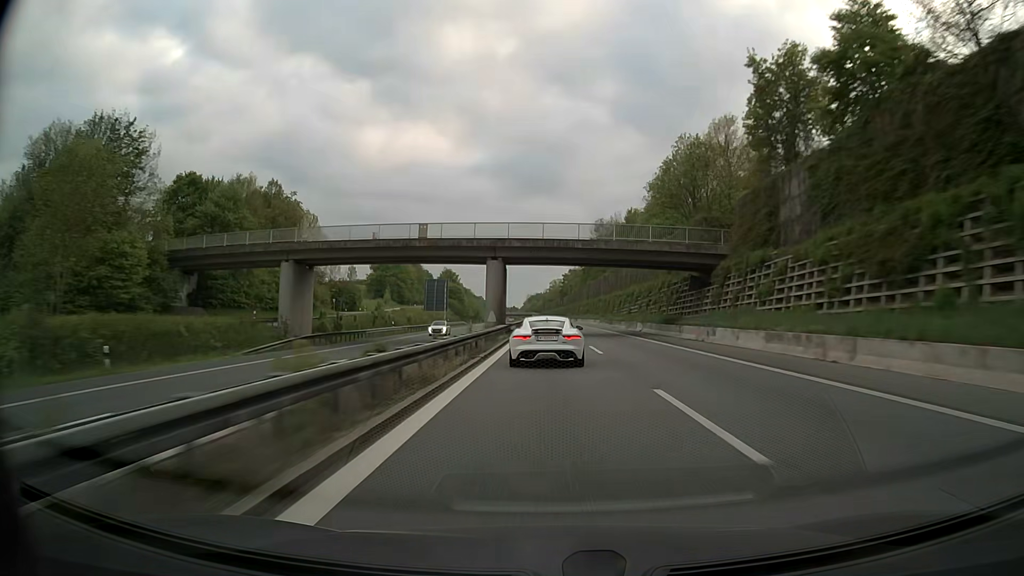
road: motorway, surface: asphalt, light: Day
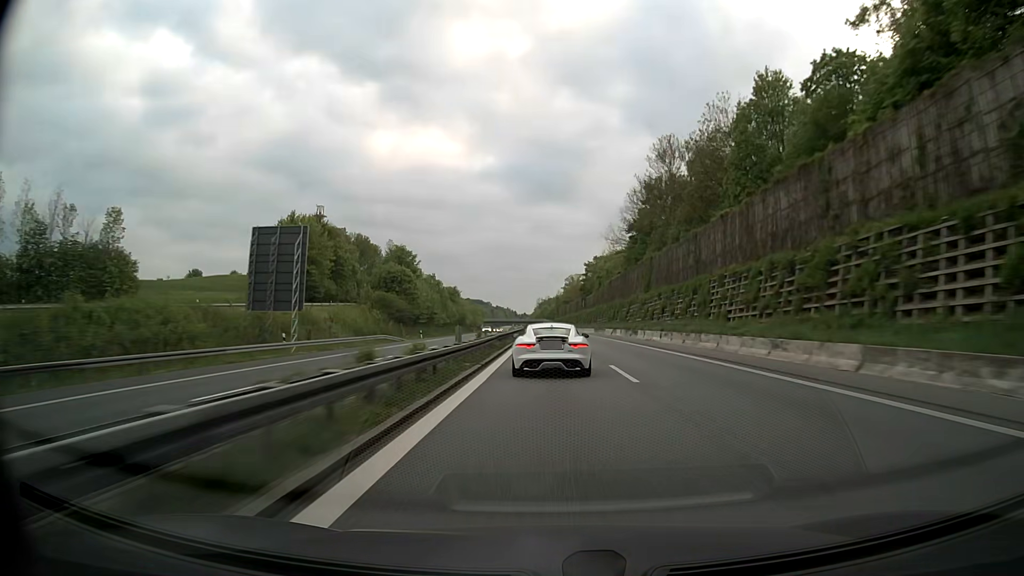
(-0.8, +80.6) m; -1°
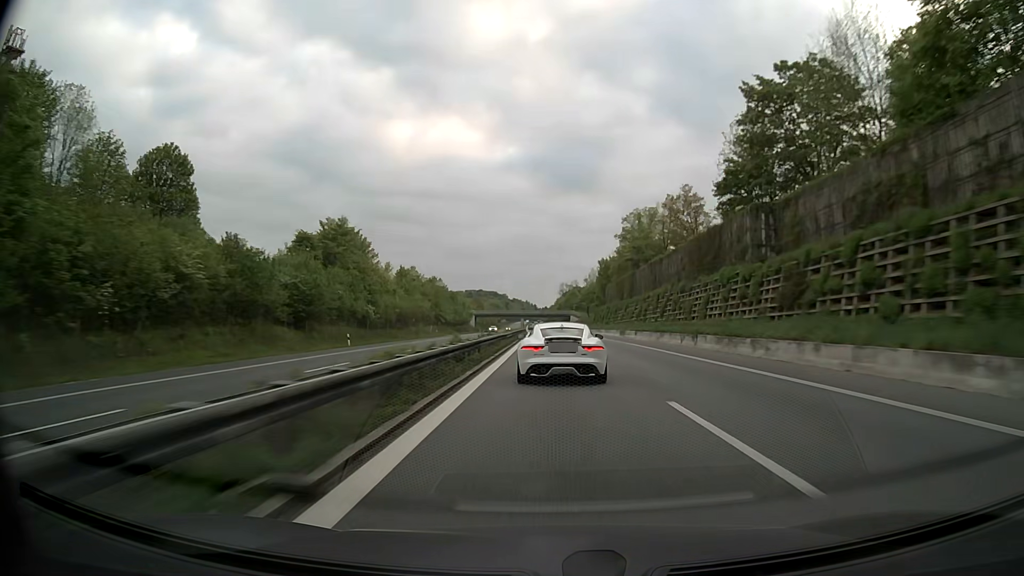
(-2.3, +135.2) m; -2°
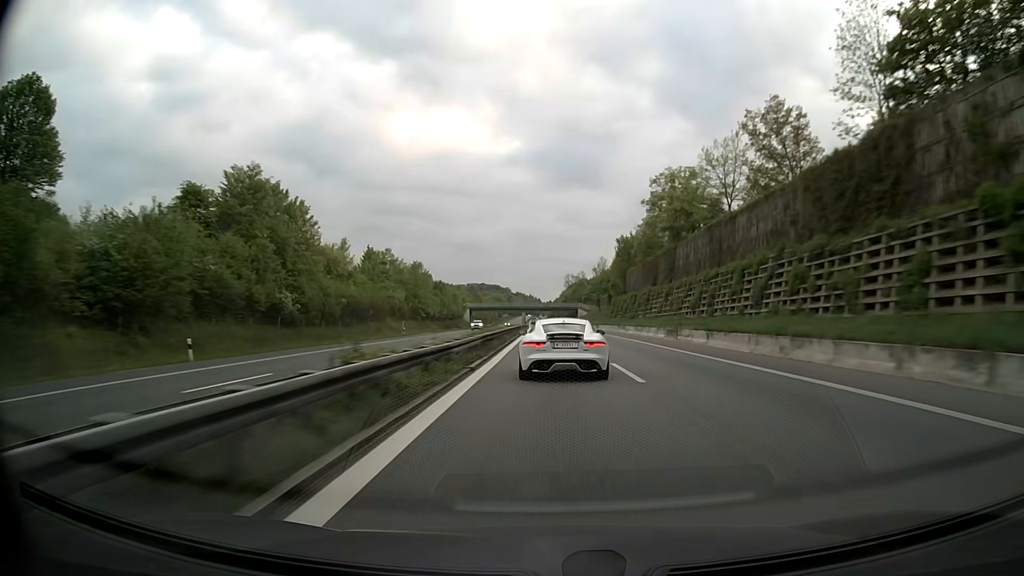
(-0.1, +26.9) m; 0°
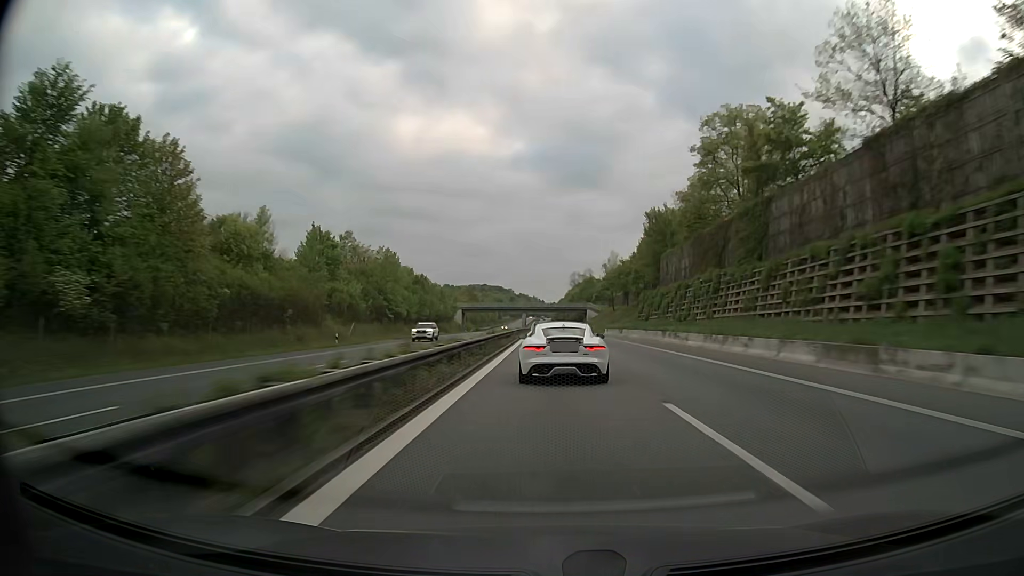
(-0.1, +27.0) m; 0°
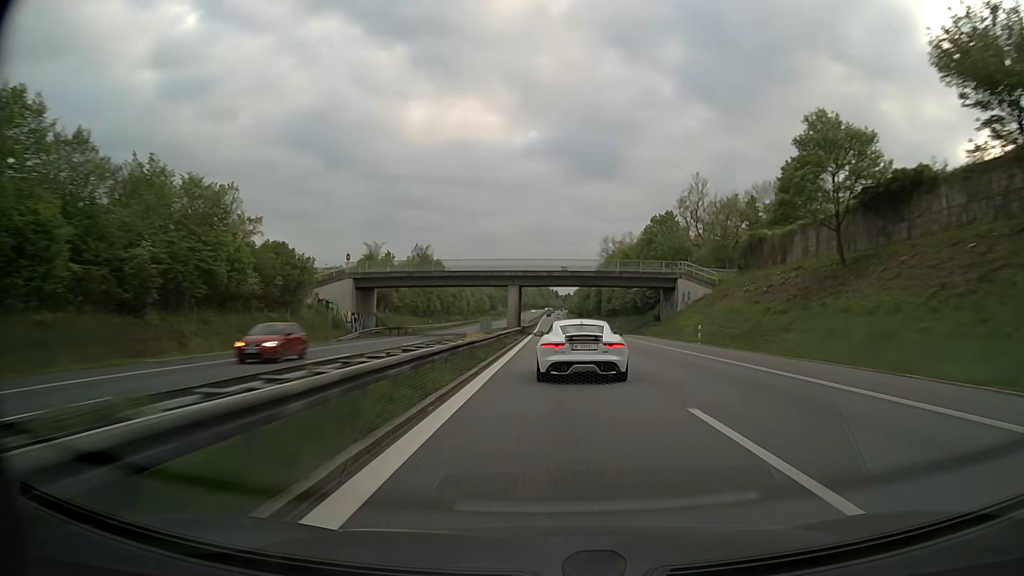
(-1.3, +108.5) m; -1°
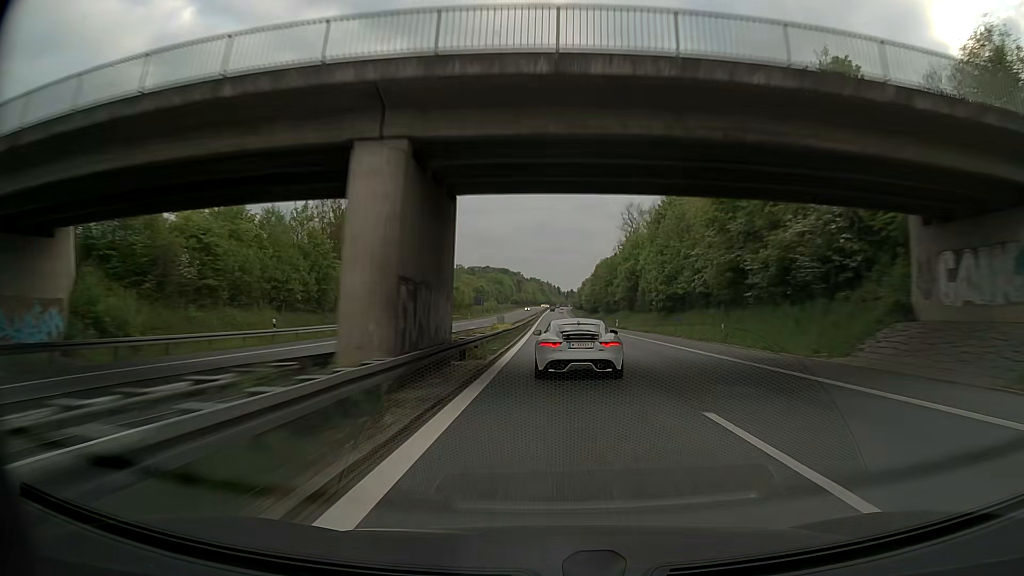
(-0.1, +54.4) m; 0°
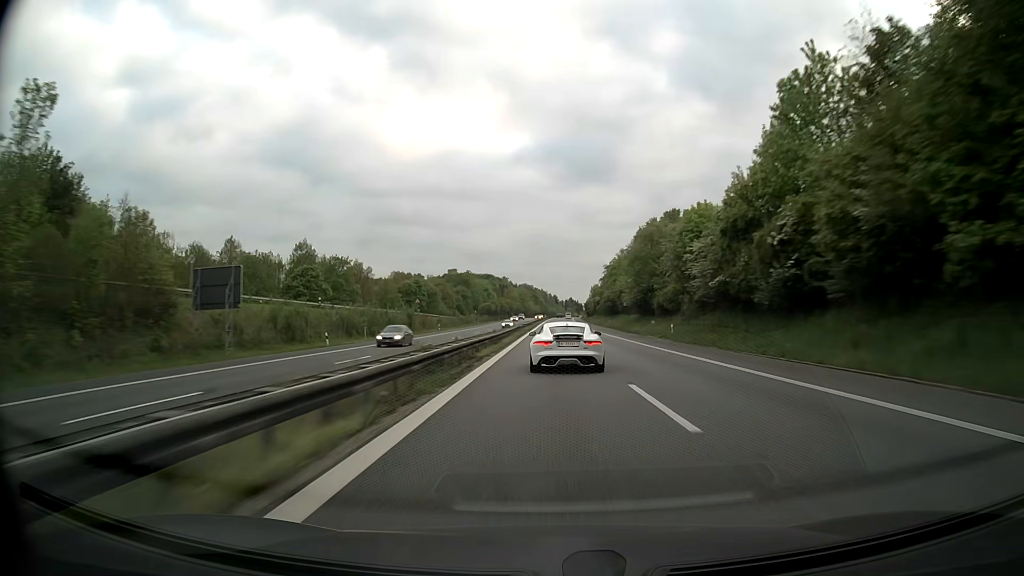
(+0.2, +138.6) m; 0°
(0, +10) (0, +20) (0, +30) (0, +40) (0, +50) (0, +60) (0, +70) (0, +80) (0, +90) (0, +100) m
